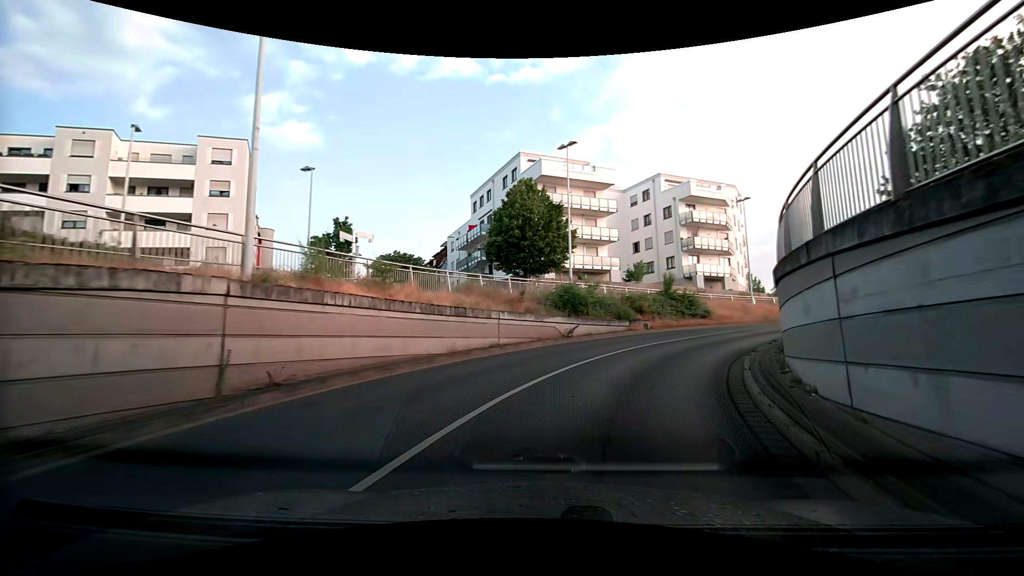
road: tertiary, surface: asphalt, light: Day
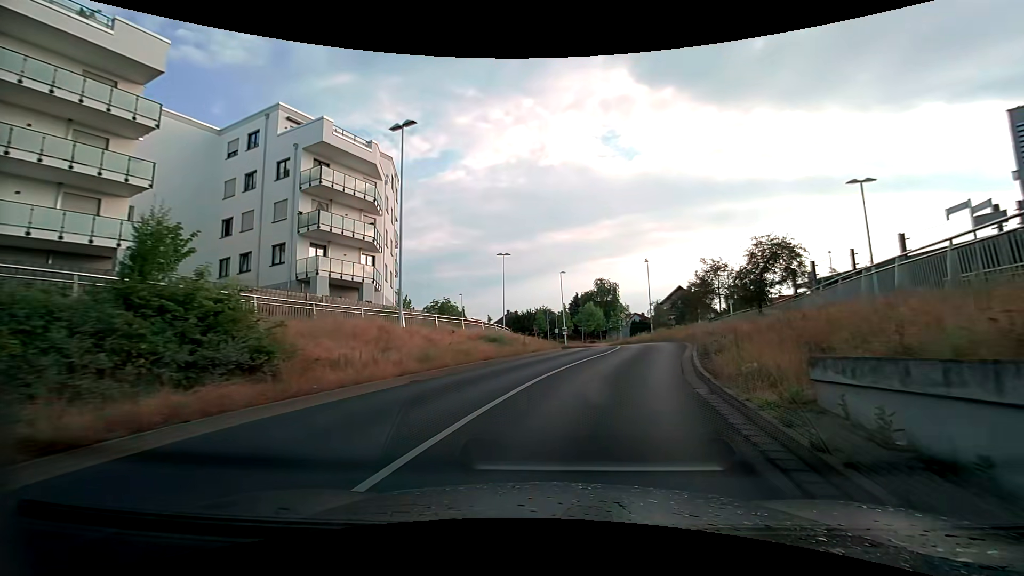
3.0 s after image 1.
(+11.7, +21.8) m; +47°
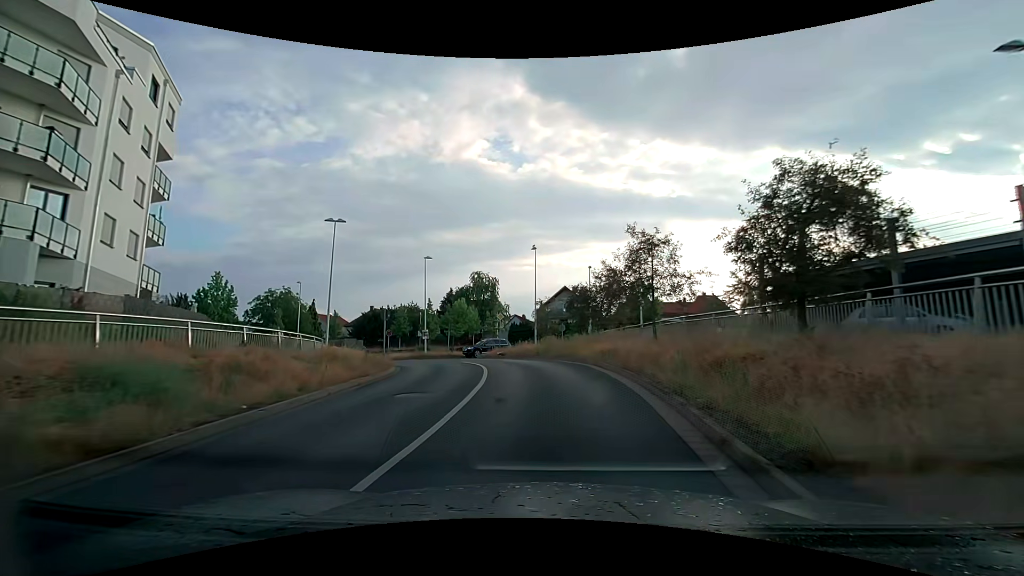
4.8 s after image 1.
(+2.2, +14.6) m; +14°
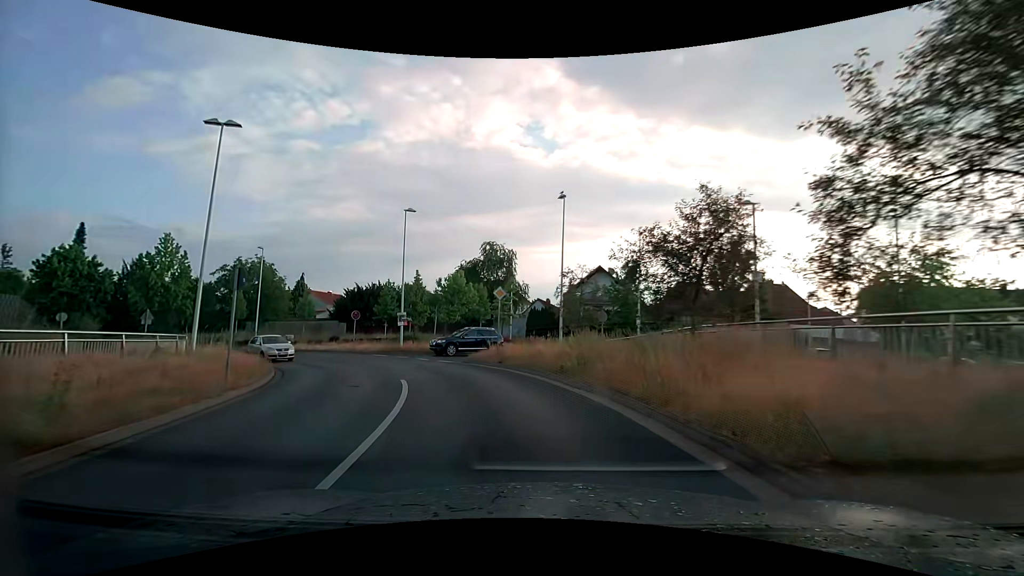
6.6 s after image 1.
(+0.1, +14.9) m; -2°
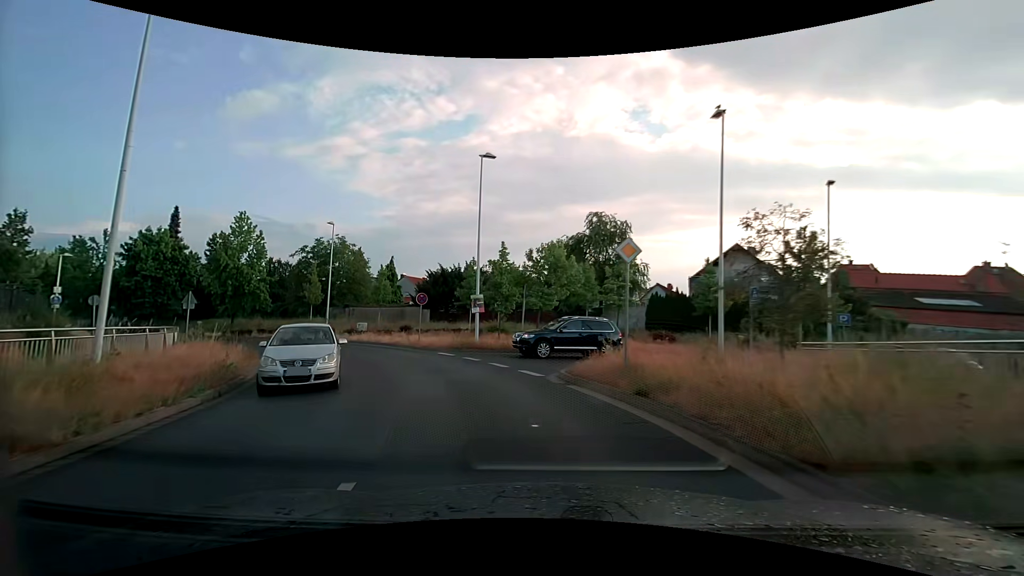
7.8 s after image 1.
(-1.0, +9.9) m; -12°
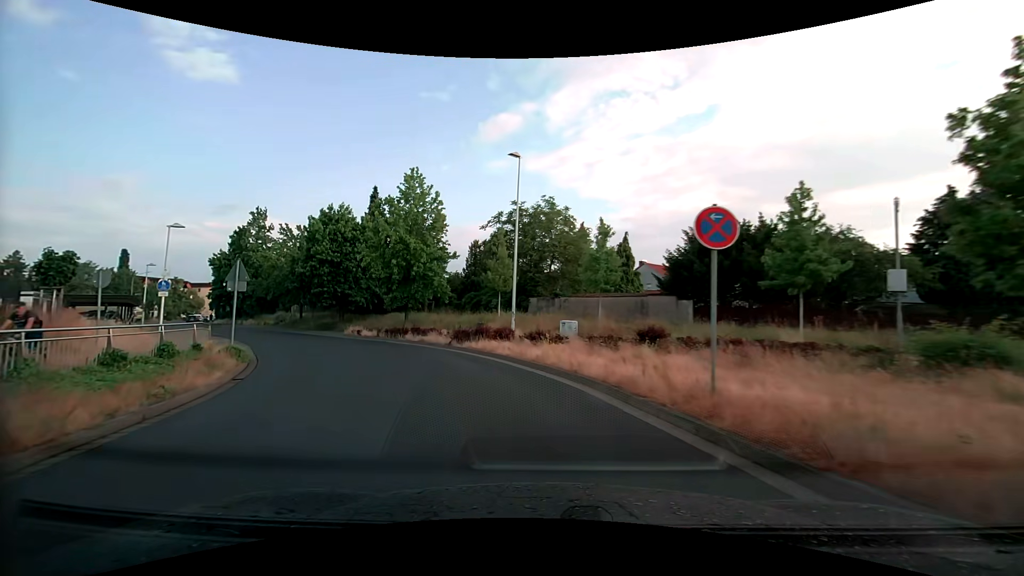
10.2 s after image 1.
(-4.8, +19.7) m; -27°
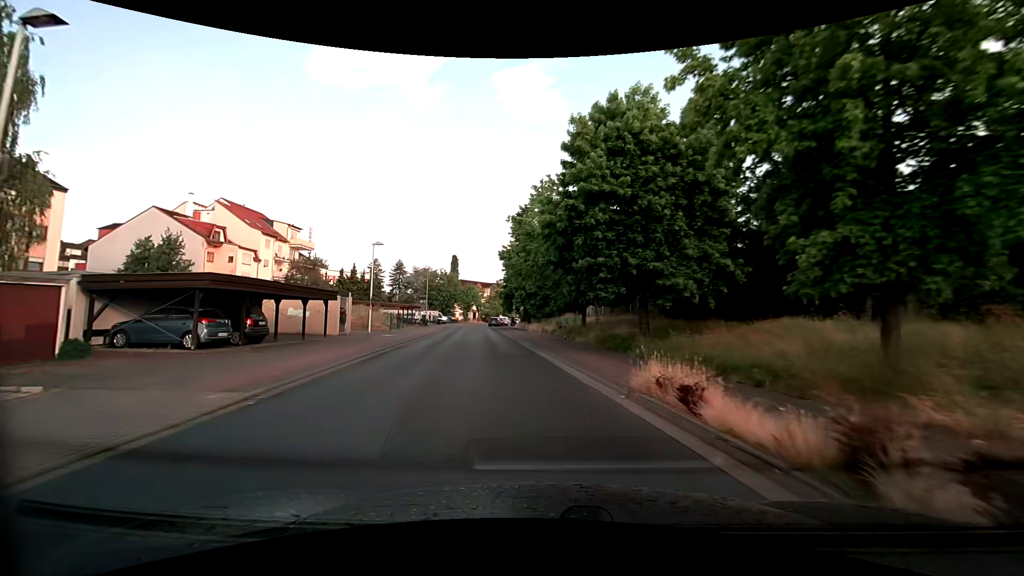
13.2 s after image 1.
(-8.2, +24.7) m; -36°
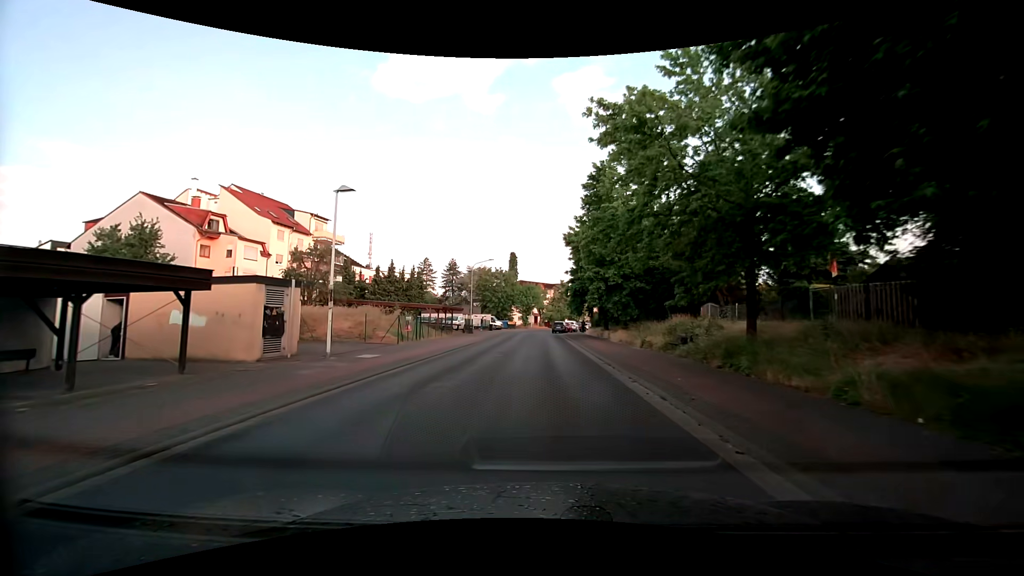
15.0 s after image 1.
(-1.5, +16.2) m; -8°
(0, +10) (0, +20) (-1, +30) (-1, +40) (-1, +50) (-1, +60) (-1, +70) (+1, +80) (+4, +89) (+7, +99) m
